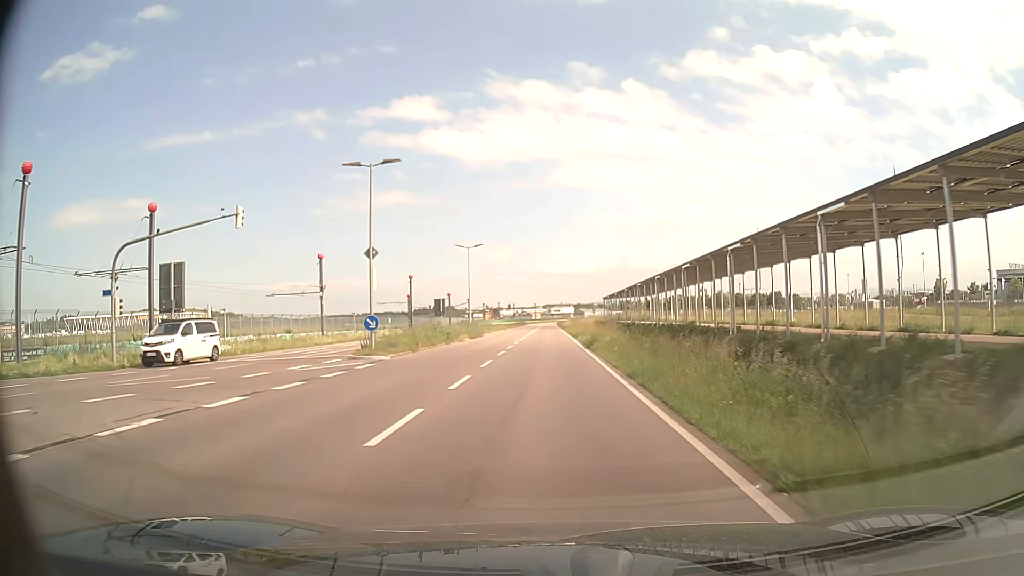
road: secondary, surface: asphalt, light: Day
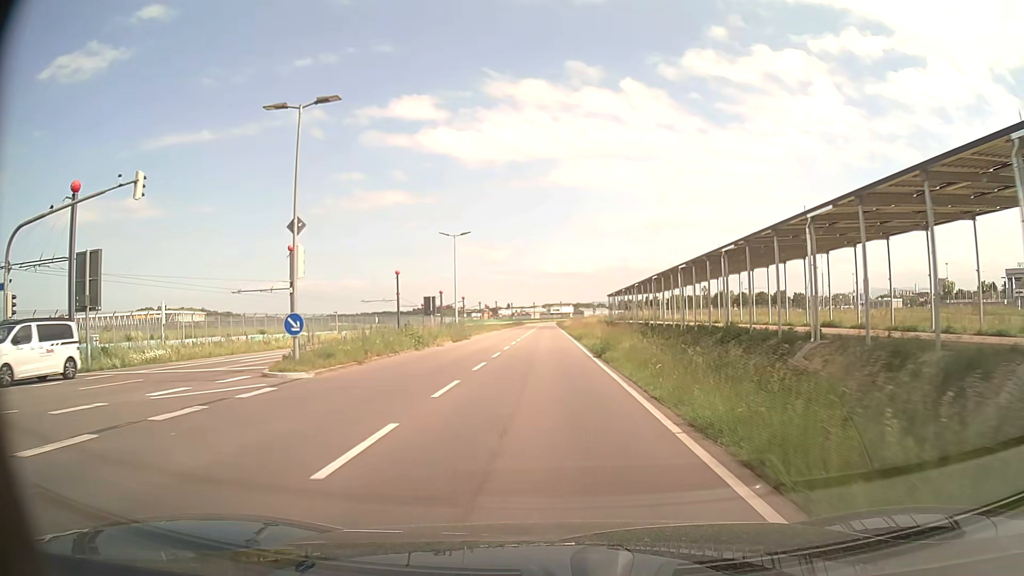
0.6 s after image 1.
(0.0, +7.5) m; 0°
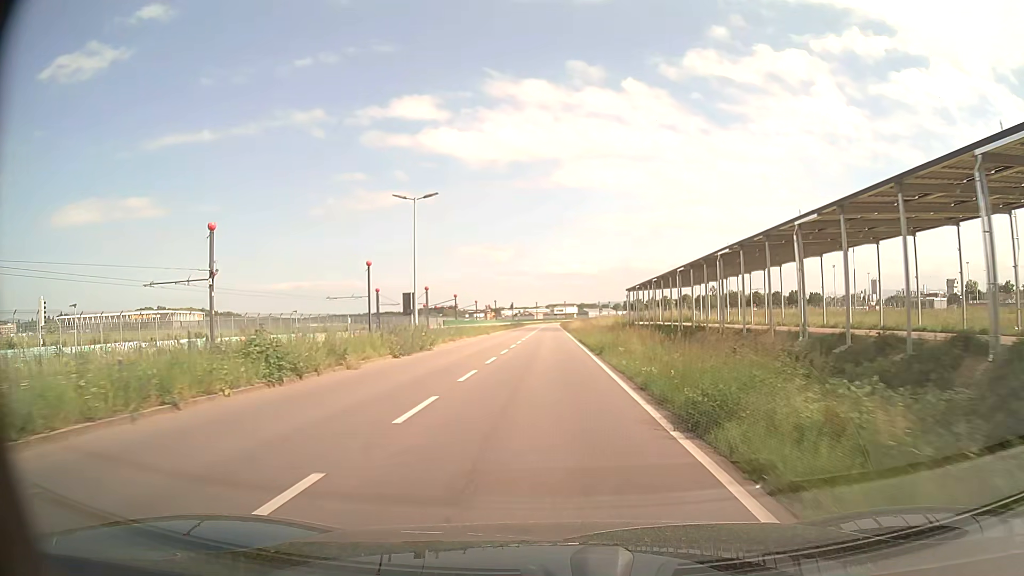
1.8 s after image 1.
(-0.1, +15.0) m; 0°
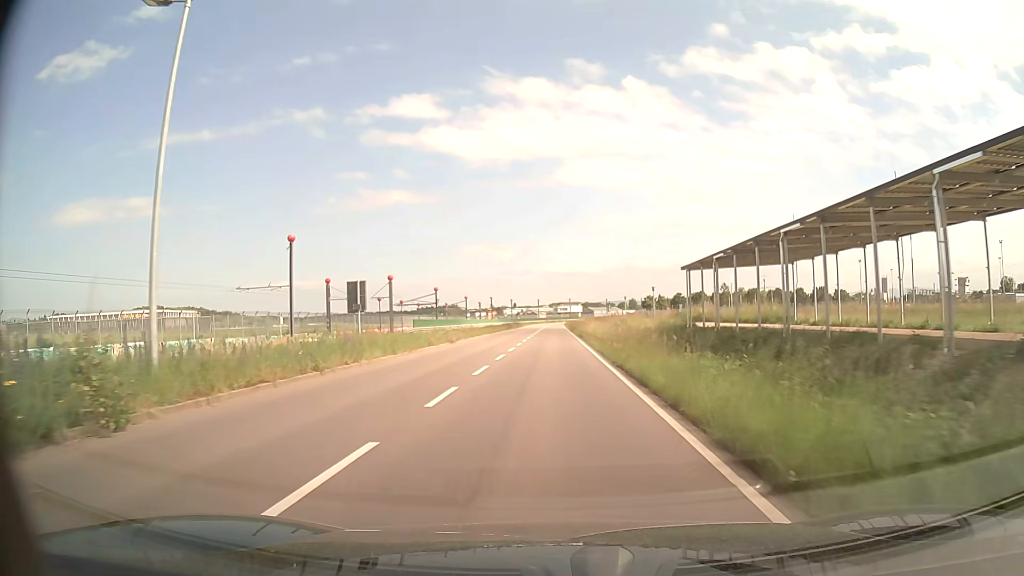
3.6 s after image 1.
(-0.1, +22.5) m; 0°
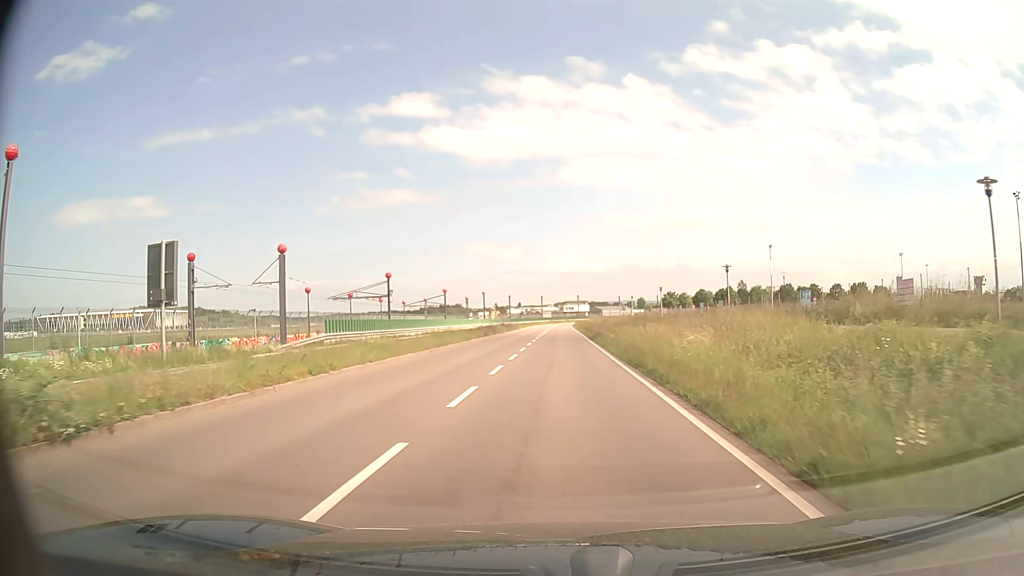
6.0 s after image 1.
(-0.1, +30.0) m; 0°
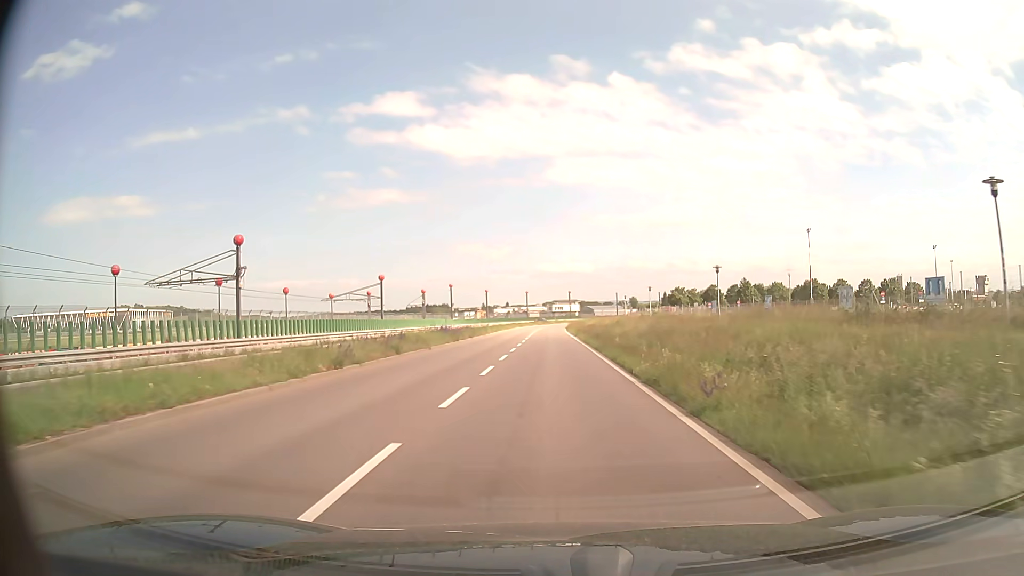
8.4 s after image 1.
(+0.2, +30.1) m; +1°
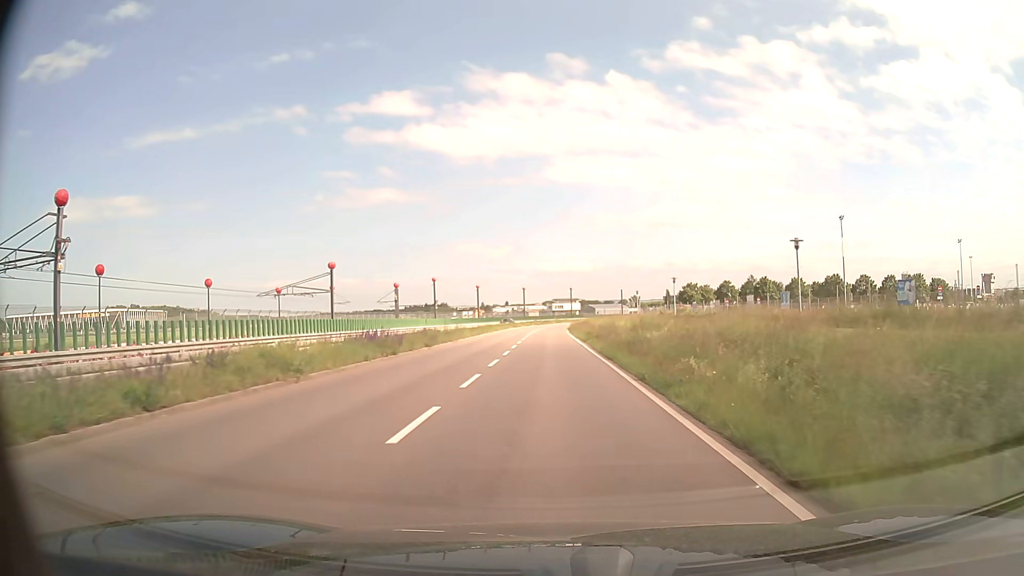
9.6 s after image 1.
(0.0, +15.1) m; 0°
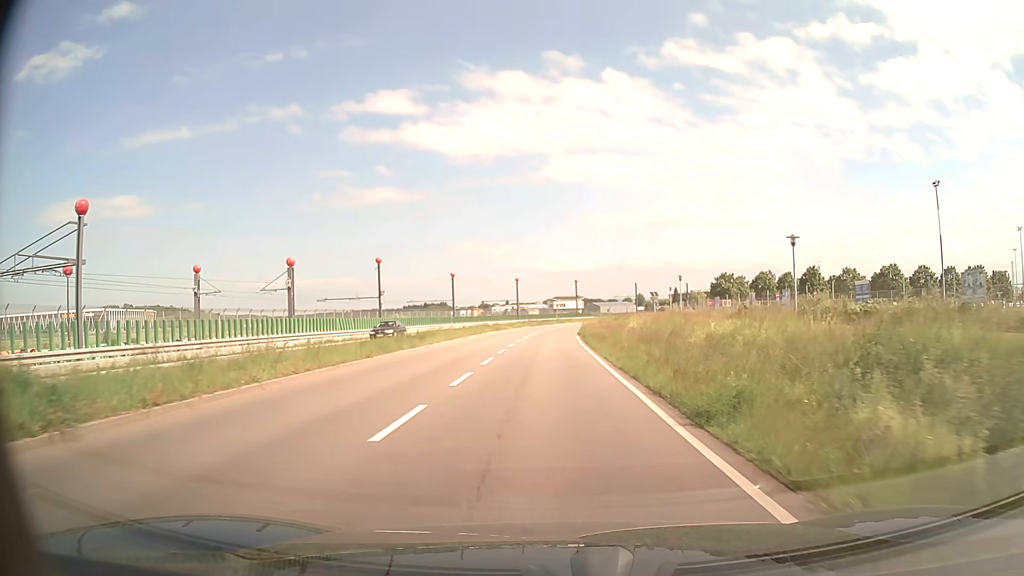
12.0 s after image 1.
(0.0, +30.0) m; 0°
(0, +10) (0, +20) (0, +30) (0, +40) (0, +50) (+1, +60) (+2, +70) (+3, +80) (+5, +90) (+7, +99) m
